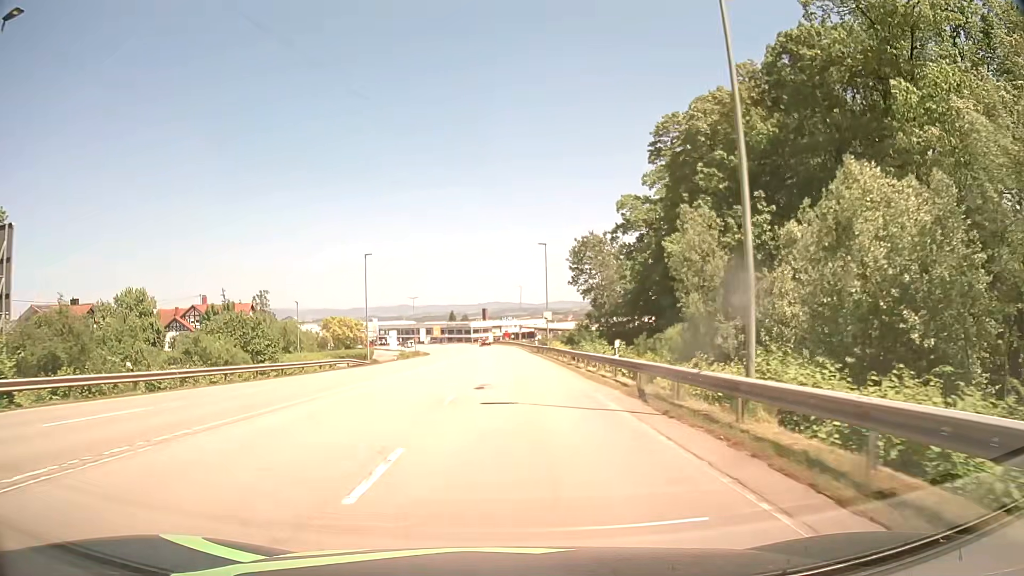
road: secondary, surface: asphalt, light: Day
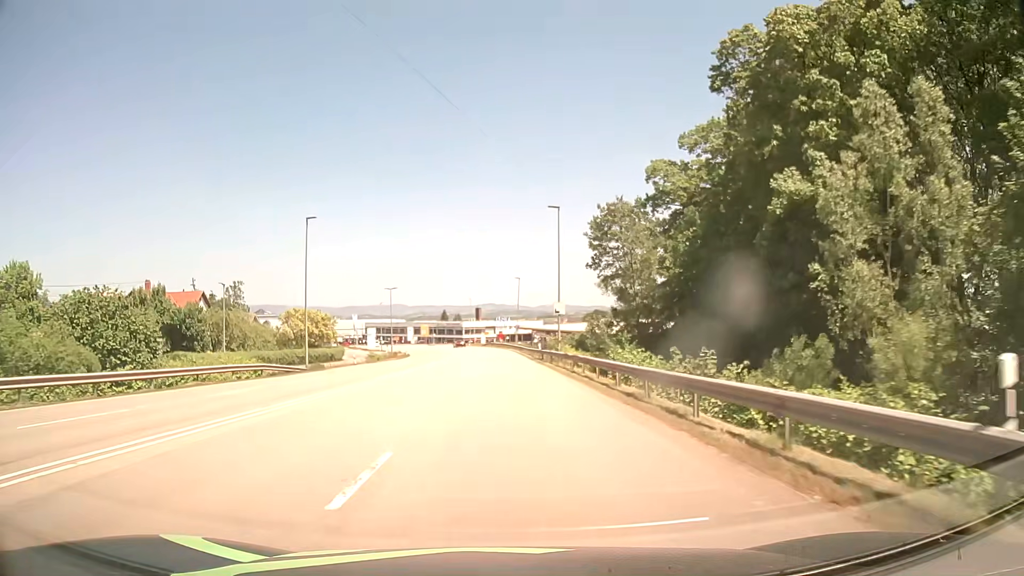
(+0.1, +18.1) m; +1°
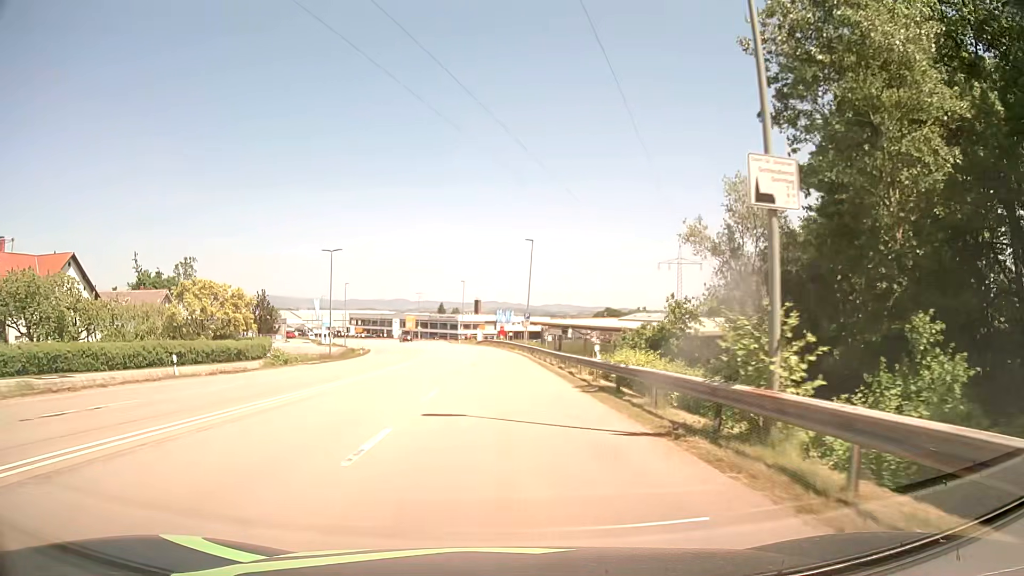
(-0.1, +34.0) m; -1°
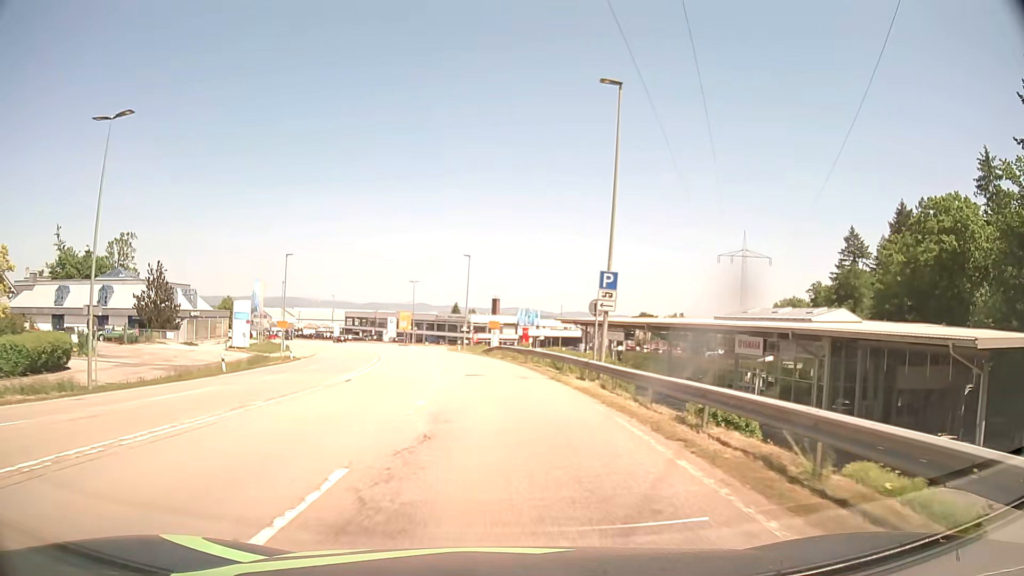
(-0.1, +39.2) m; -1°
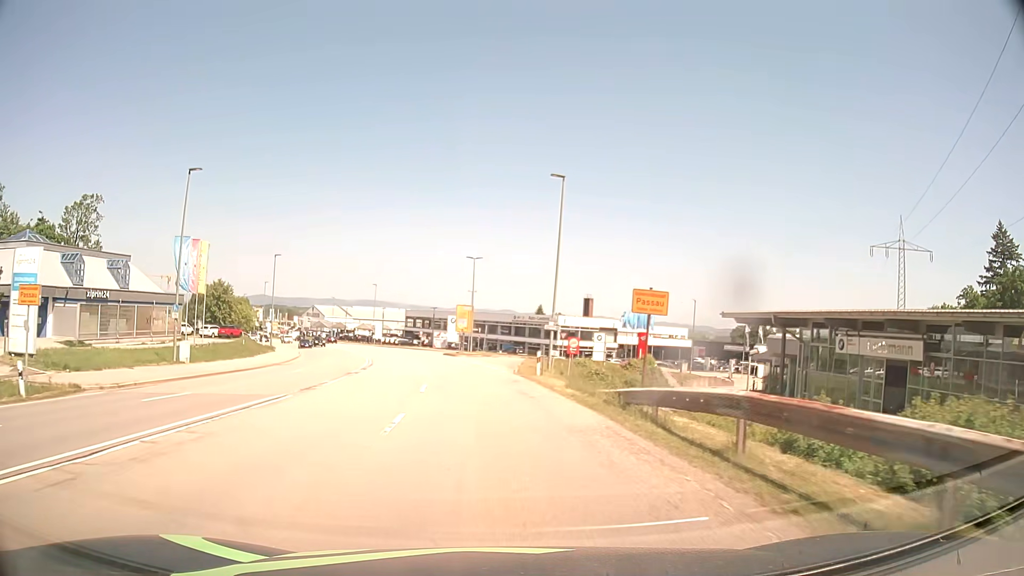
(-2.3, +38.2) m; -7°
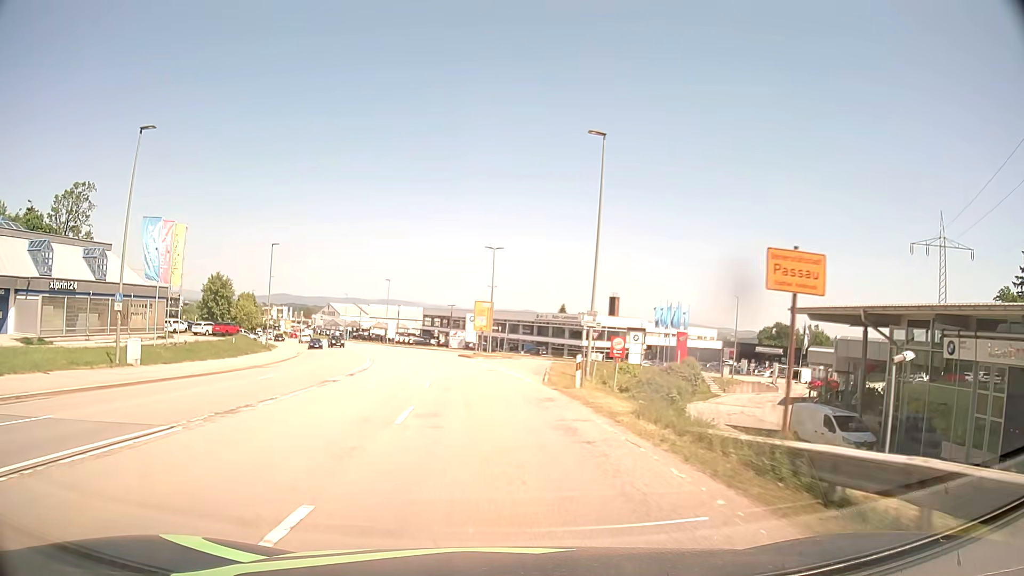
(-0.2, +7.6) m; -3°
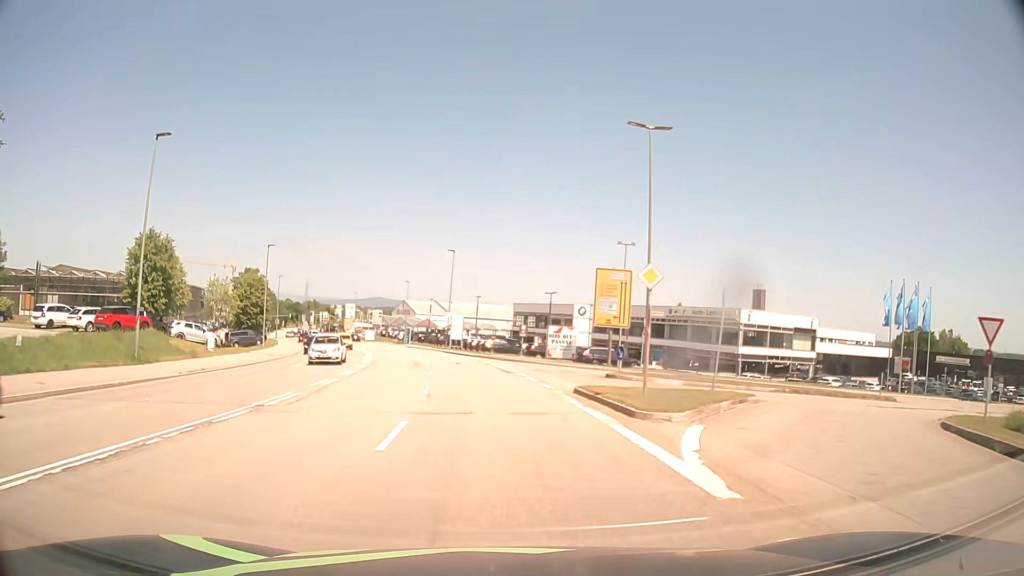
(-2.6, +38.3) m; -8°
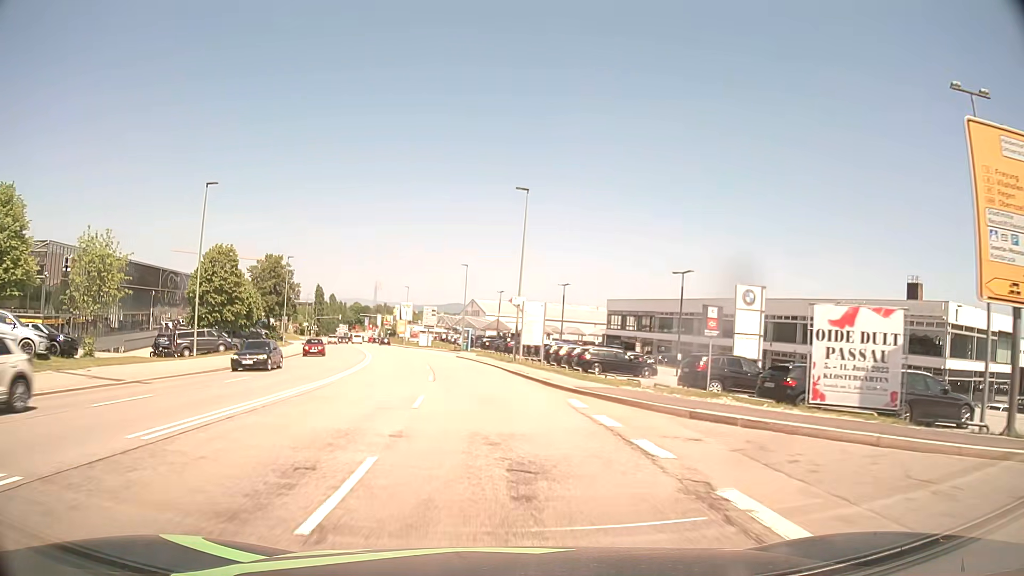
(-1.7, +30.5) m; -6°
(0, +10) (-1, +20) (-2, +30) (-3, +40) (-5, +50) (-7, +59) (-9, +69) (-12, +79) (-14, +89) (-17, +98) m
